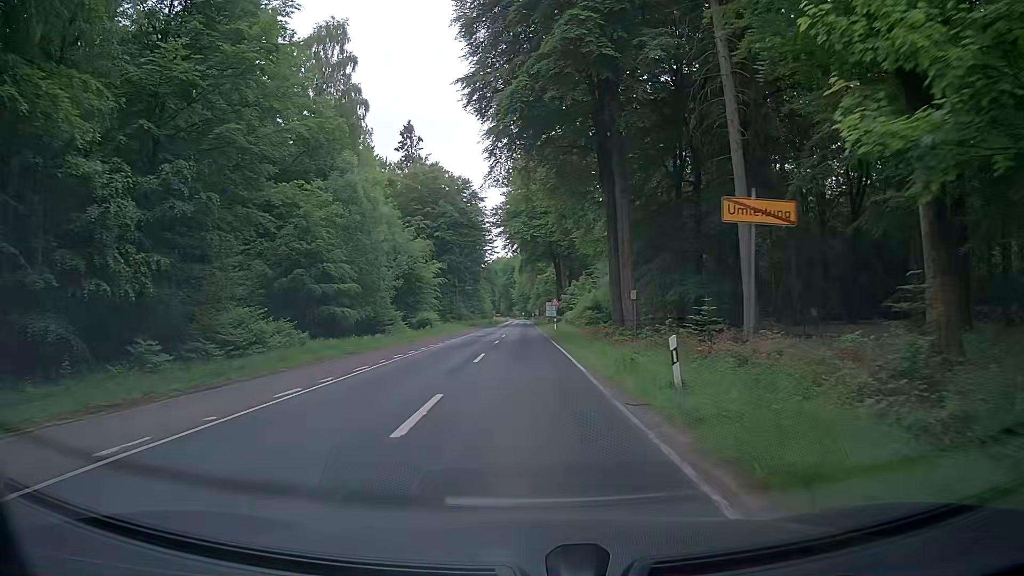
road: tertiary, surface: asphalt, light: Day
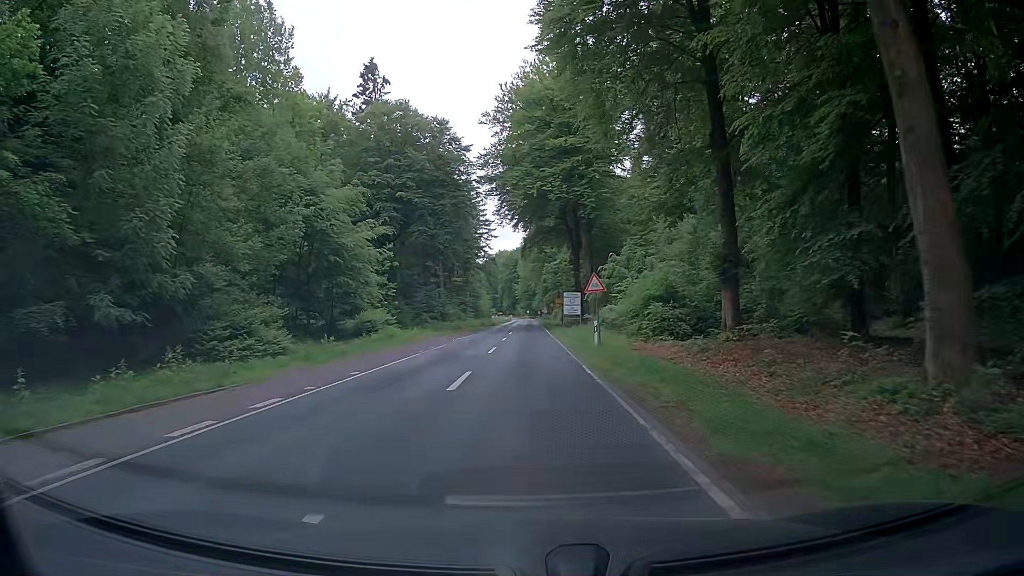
(0.0, +31.1) m; -2°
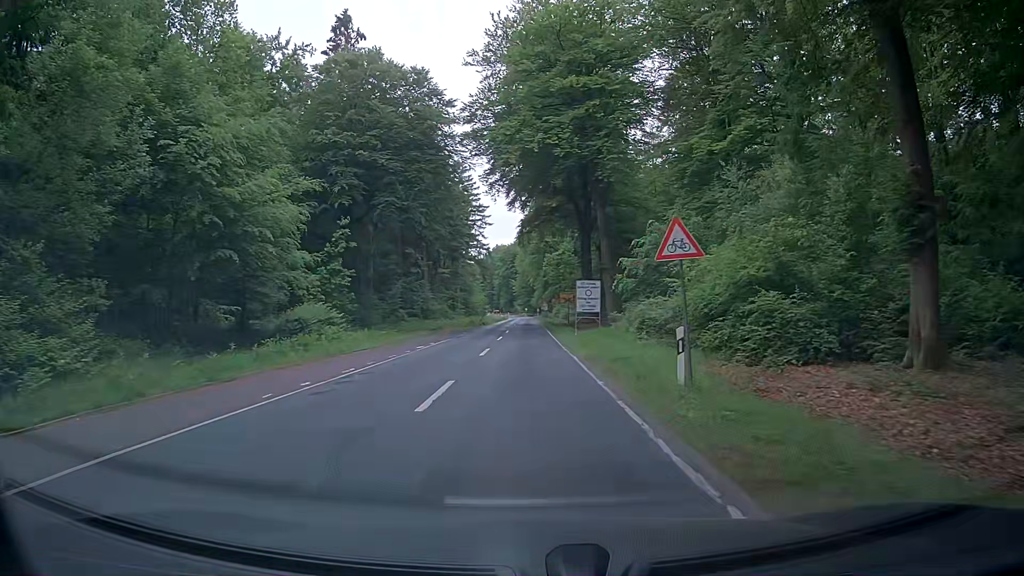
(+0.3, +14.9) m; +2°
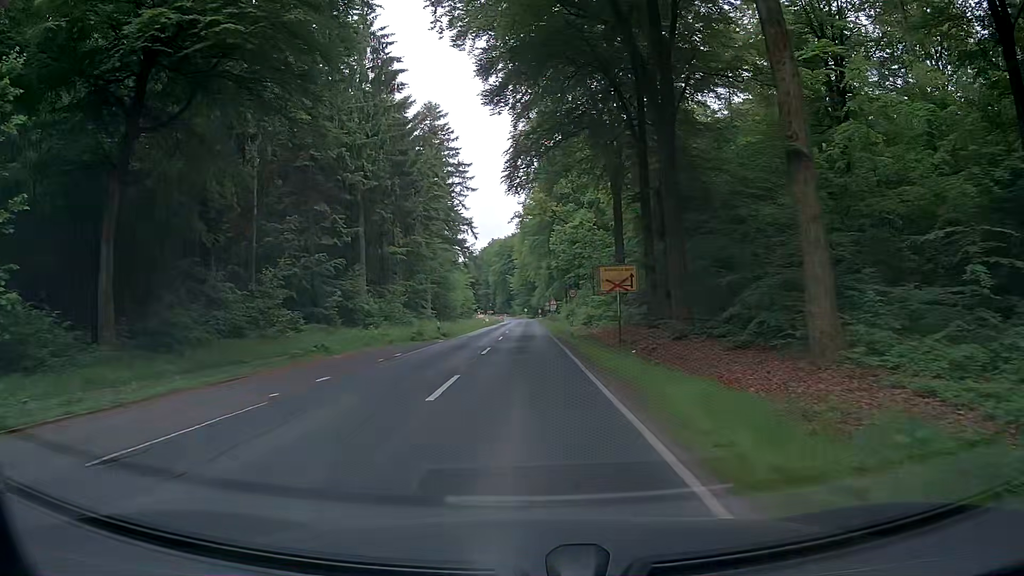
(-0.2, +34.5) m; 0°
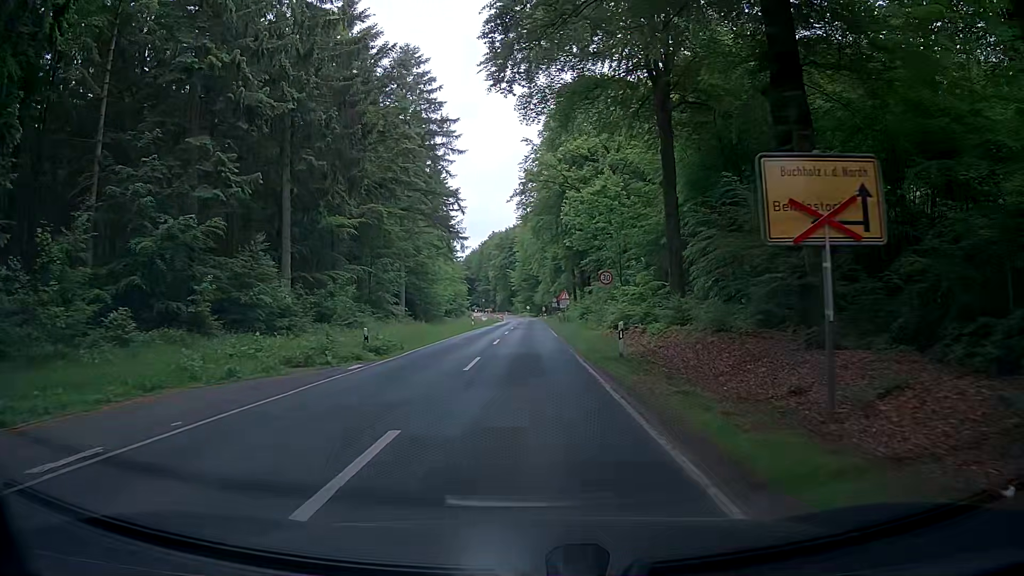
(-0.1, +18.8) m; 0°
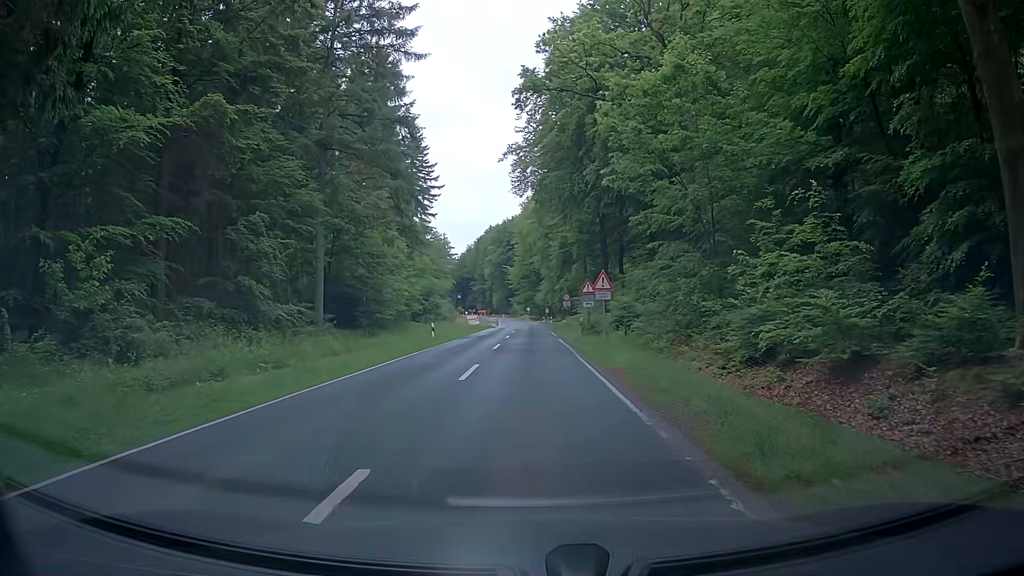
(-0.3, +25.5) m; -1°
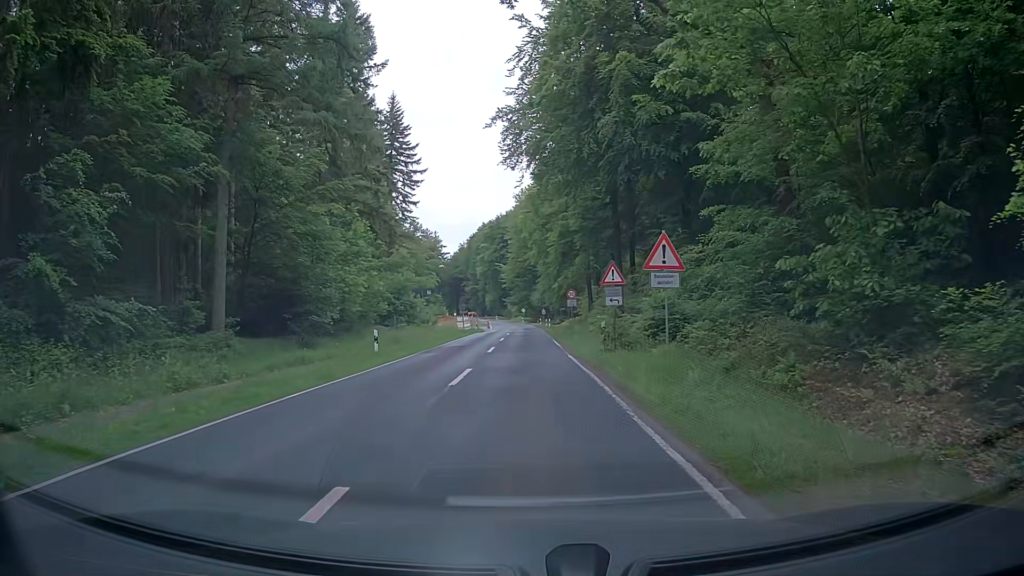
(+0.2, +12.5) m; +1°
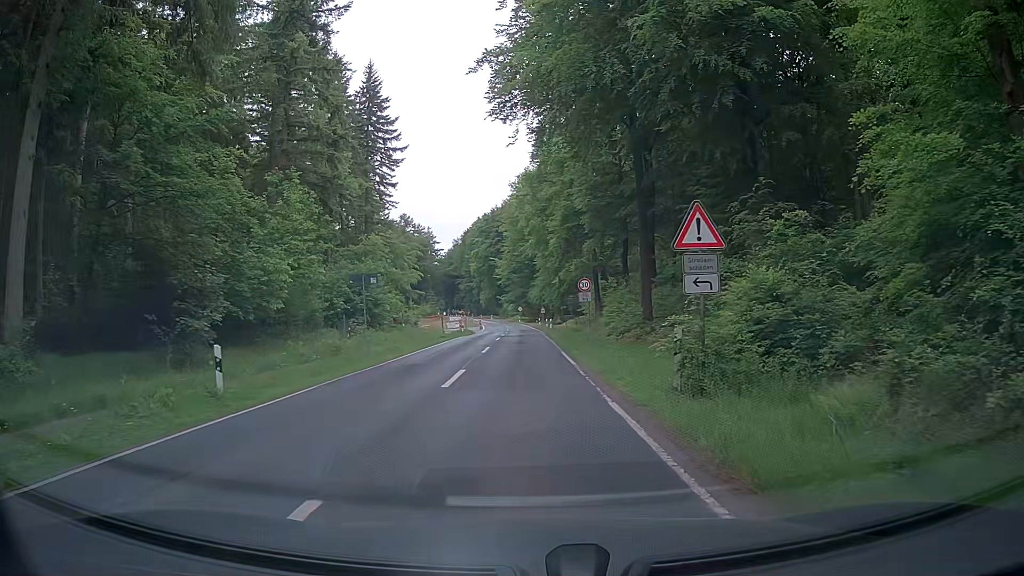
(-0.1, +12.3) m; 0°
(0, +10) (0, +20) (0, +30) (-1, +40) (-1, +50) (-1, +60) (-1, +70) (-2, +80) (-2, +90) (-2, +100) m
